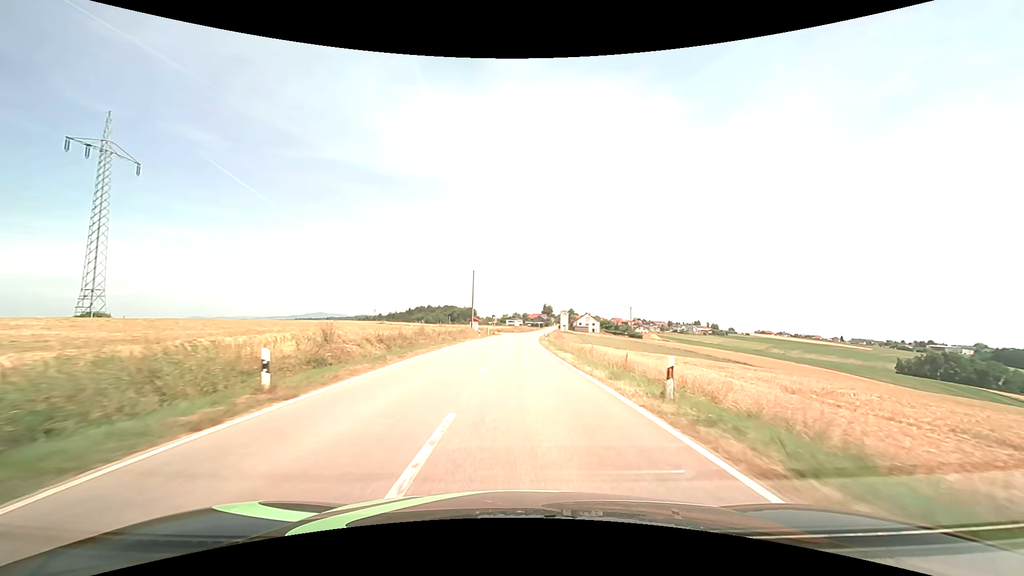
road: tertiary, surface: asphalt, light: Day
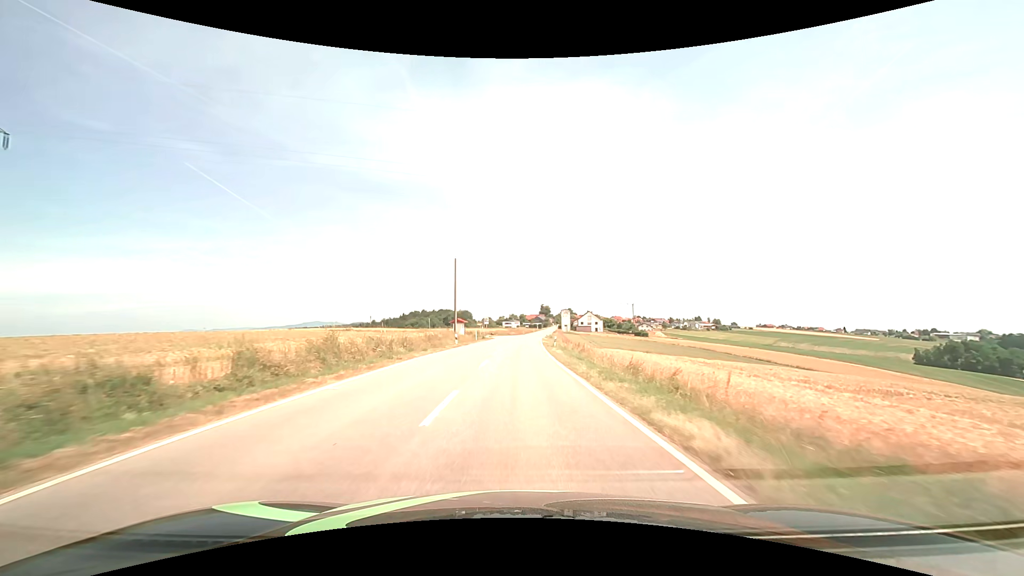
(+0.2, +19.8) m; +1°
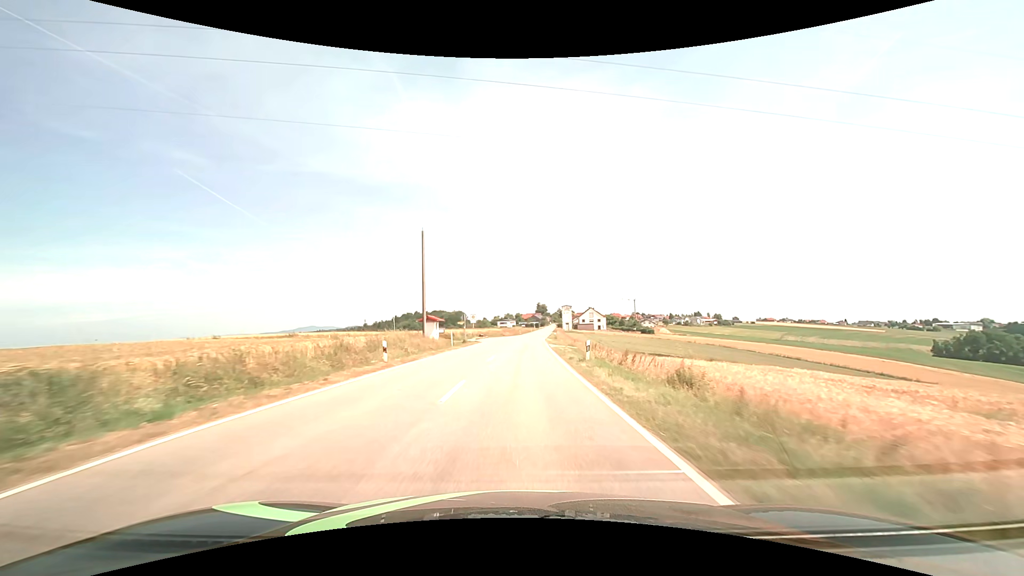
(0.0, +21.0) m; 0°
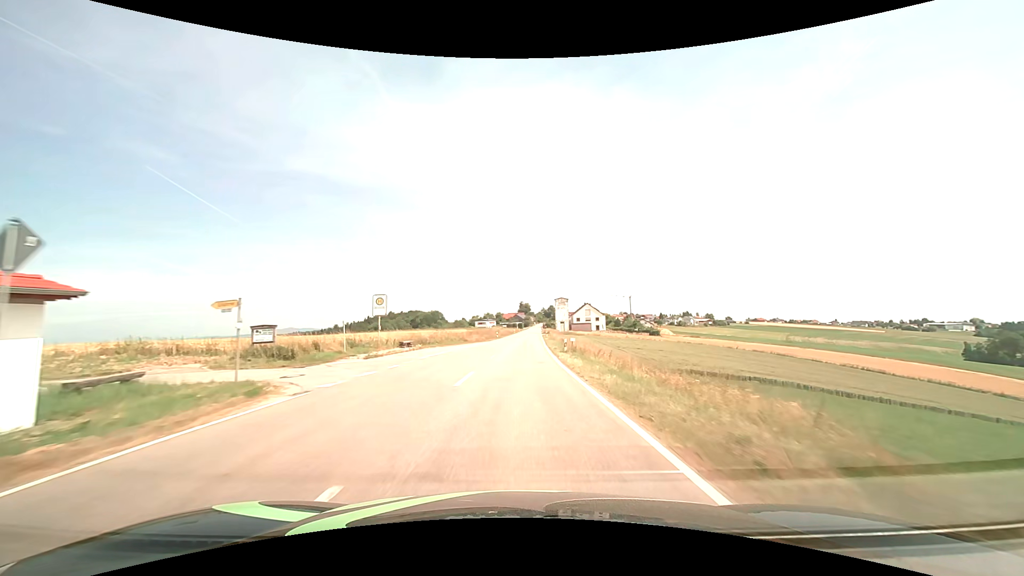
(+0.8, +44.7) m; +2°
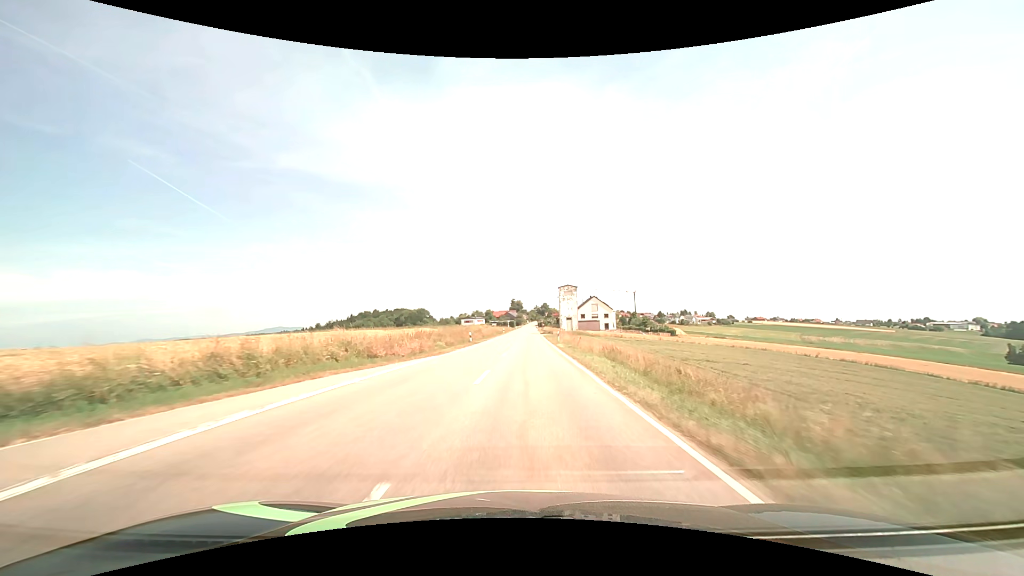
(+0.1, +34.7) m; +1°
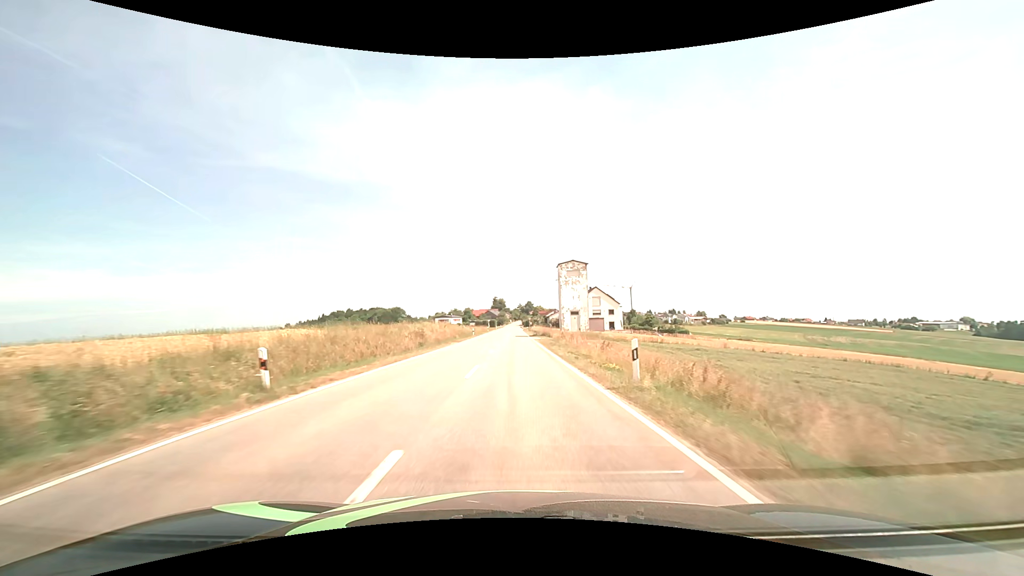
(+0.7, +34.1) m; +2°
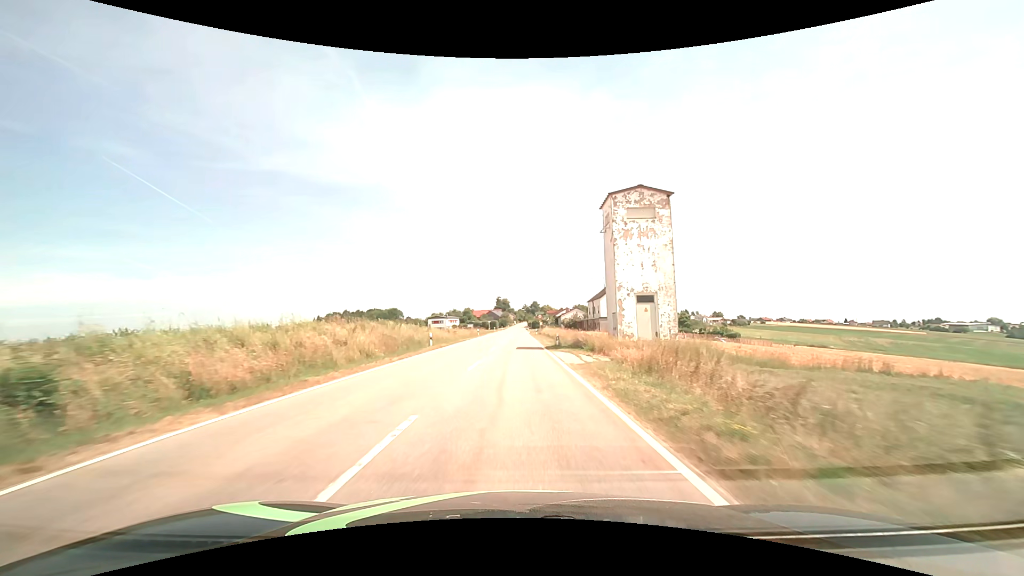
(+0.1, +32.6) m; -1°
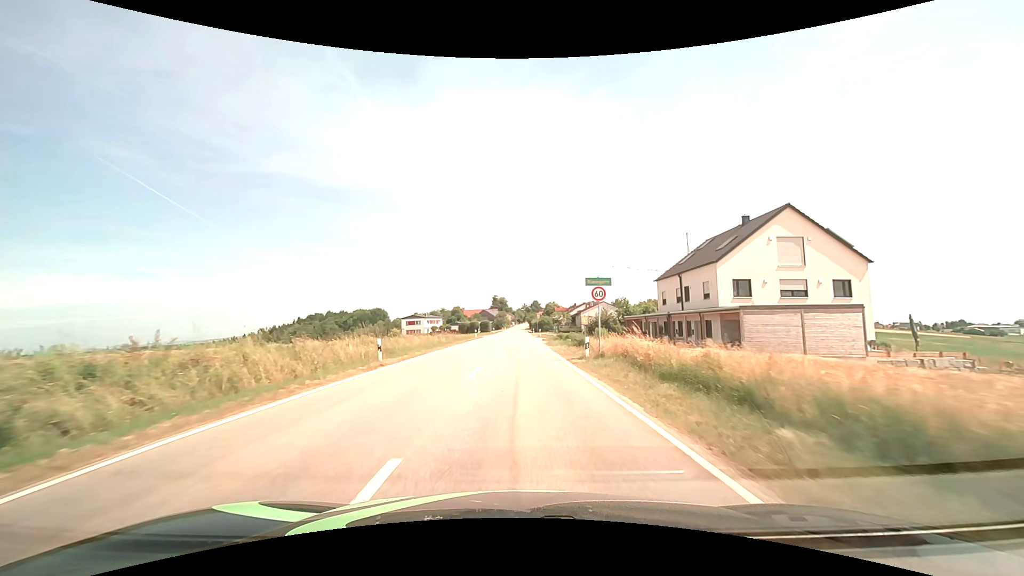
(-0.3, +49.4) m; 0°
(0, +10) (0, +20) (0, +30) (0, +40) (0, +50) (0, +60) (0, +70) (0, +80) (0, +90) (0, +100) m
